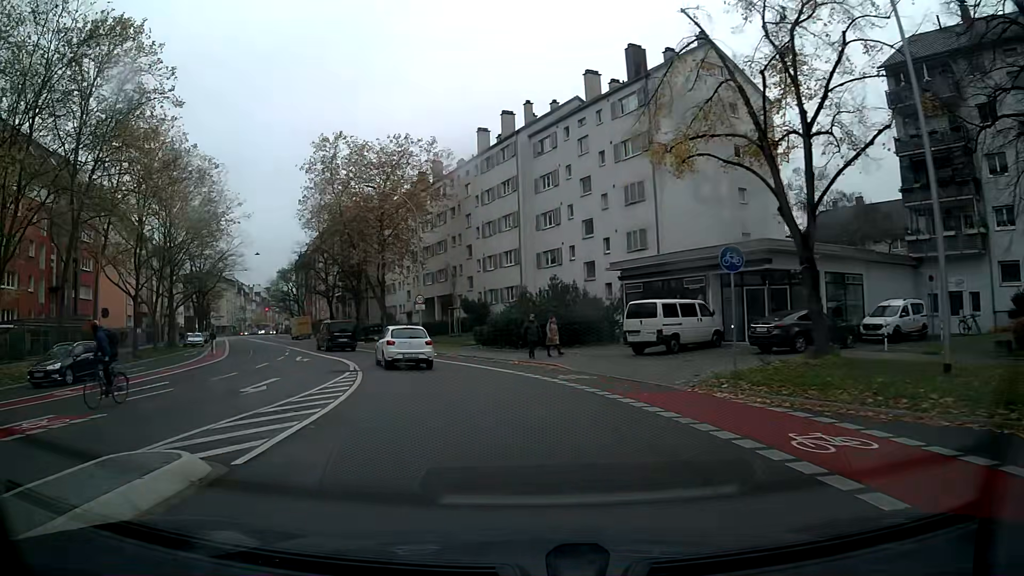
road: secondary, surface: asphalt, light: Day
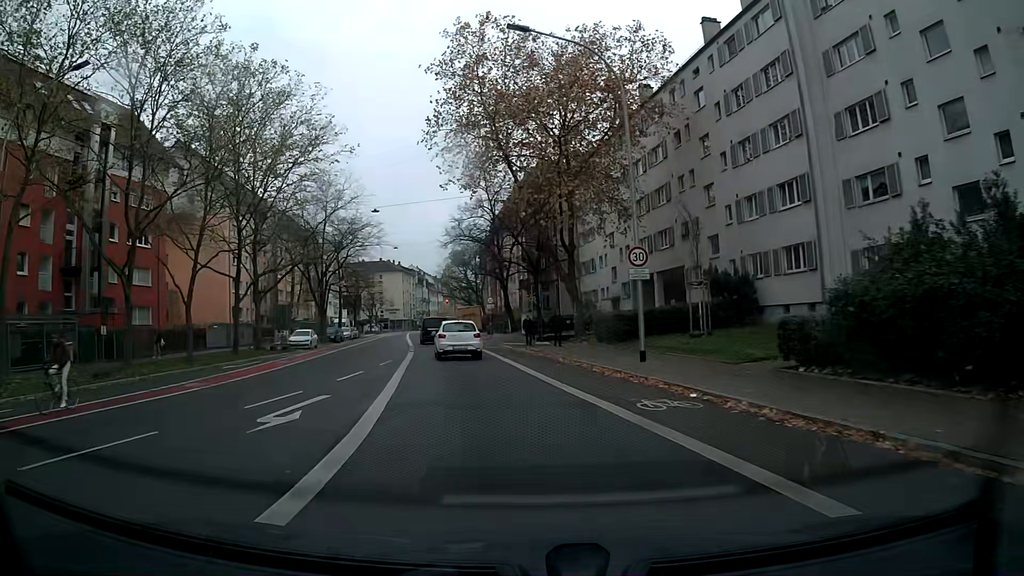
(-3.4, +22.3) m; -17°
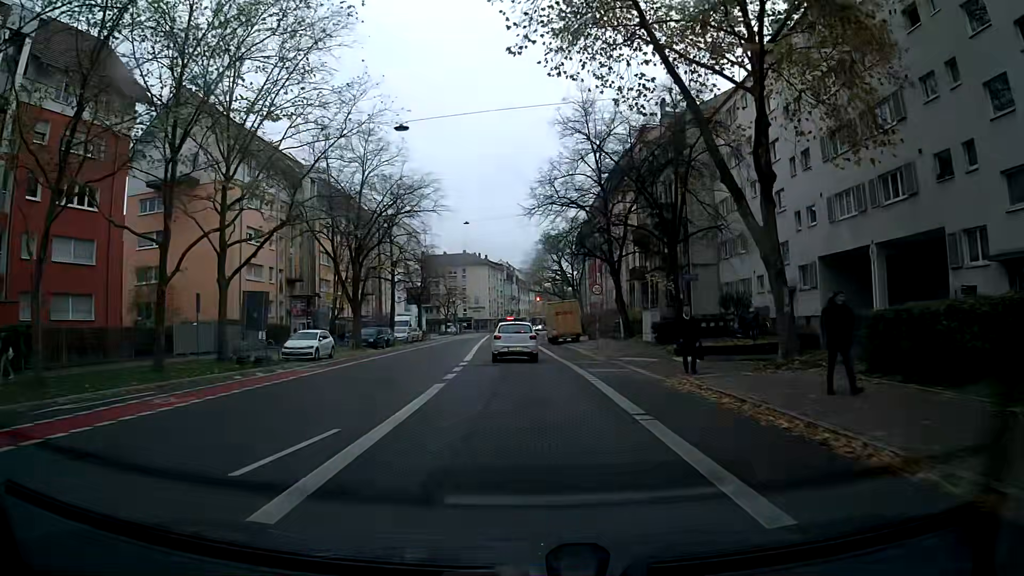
(-1.4, +18.2) m; -7°
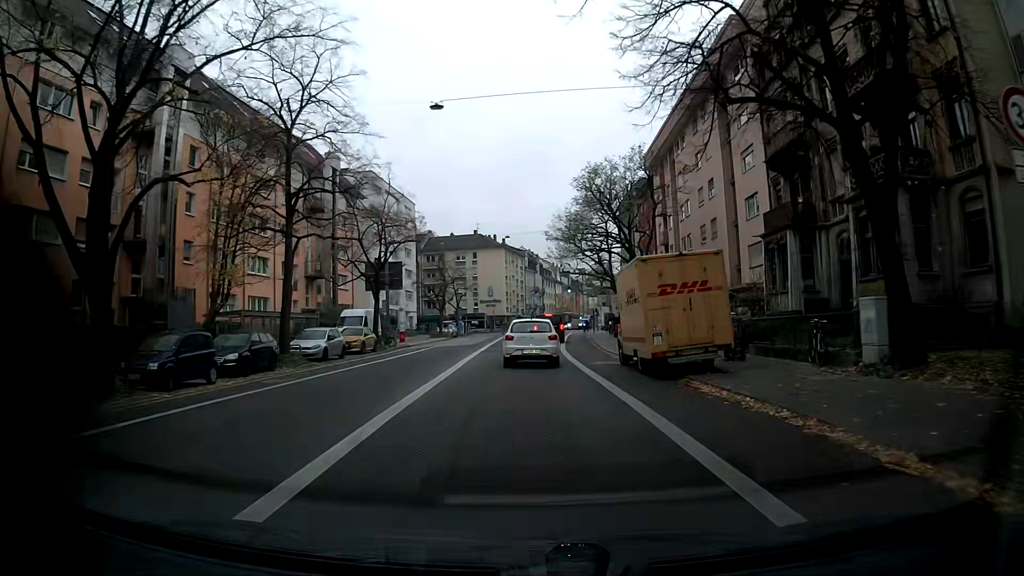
(-0.6, +29.6) m; -2°
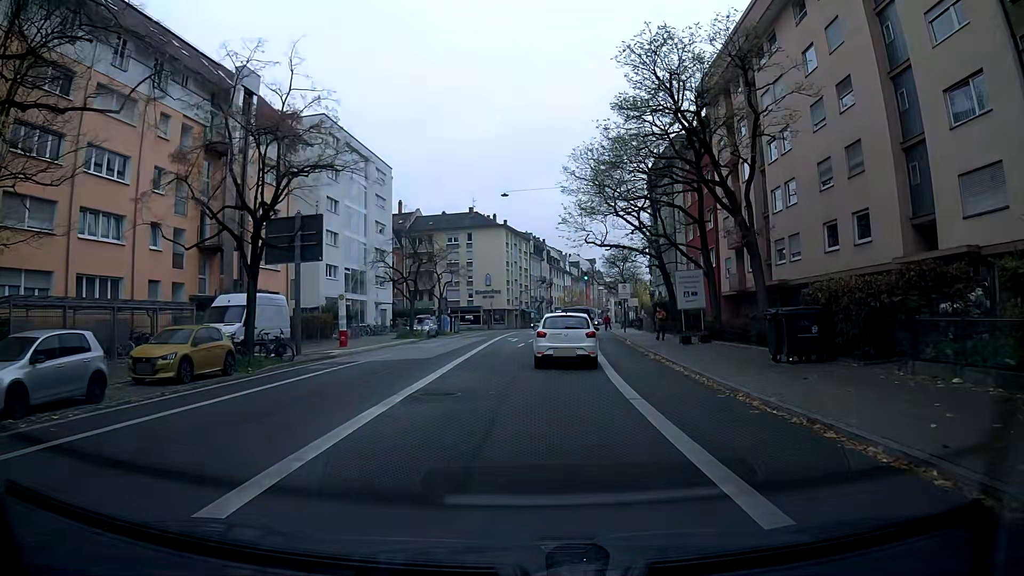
(0.0, +19.7) m; 0°
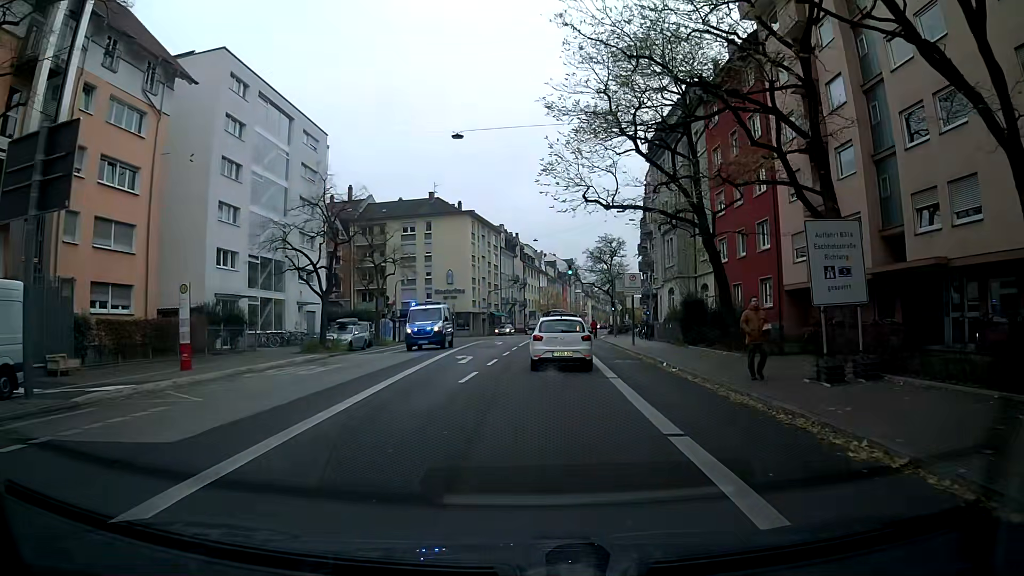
(+0.1, +15.9) m; +2°
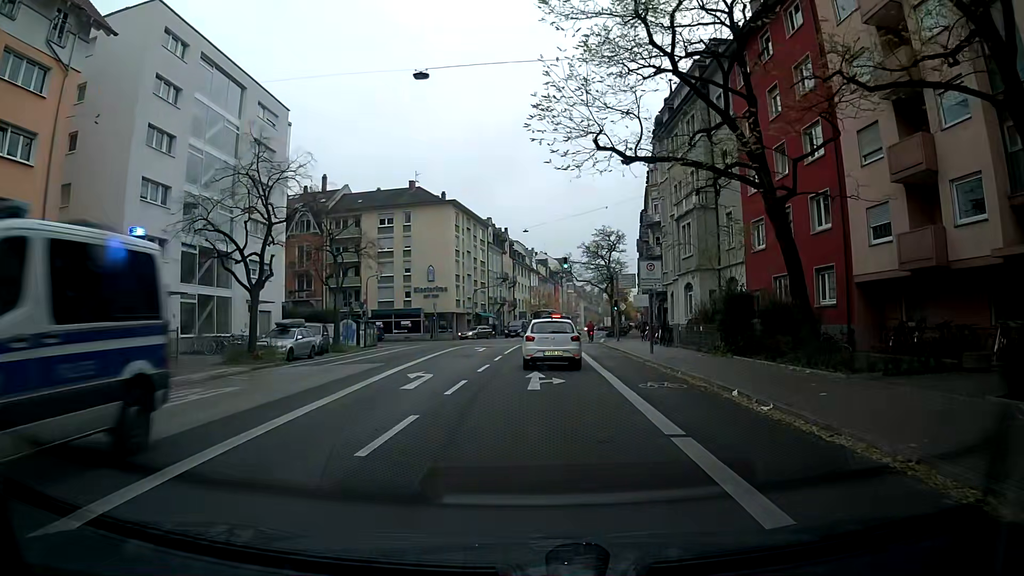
(+0.1, +8.1) m; 0°
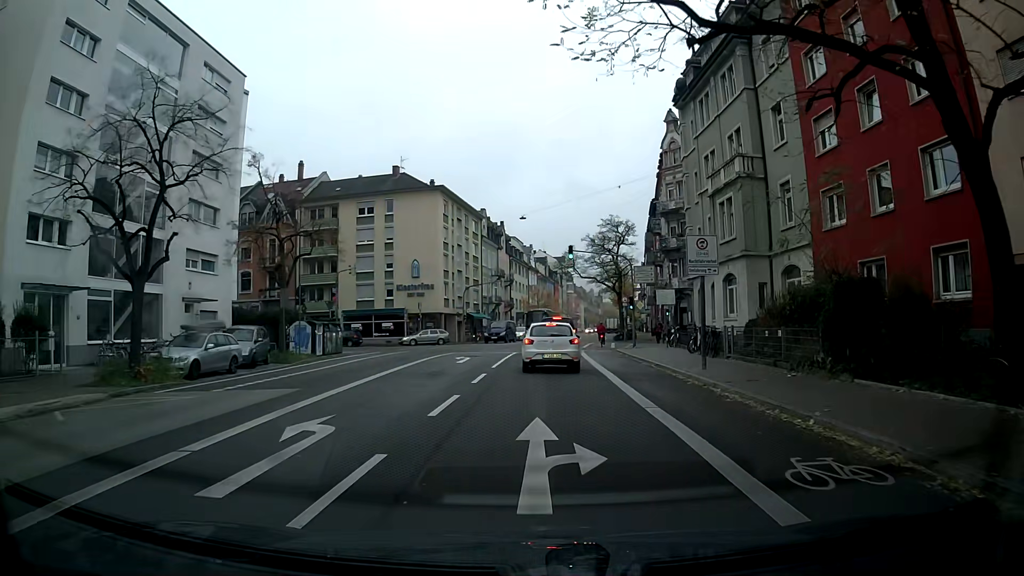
(0.0, +8.7) m; 0°
(0, +10) (0, +20) (+1, +30) (+2, +40) (+9, +46) (+19, +46) (+28, +43) (+38, +40) (+47, +37) (+57, +34) m
